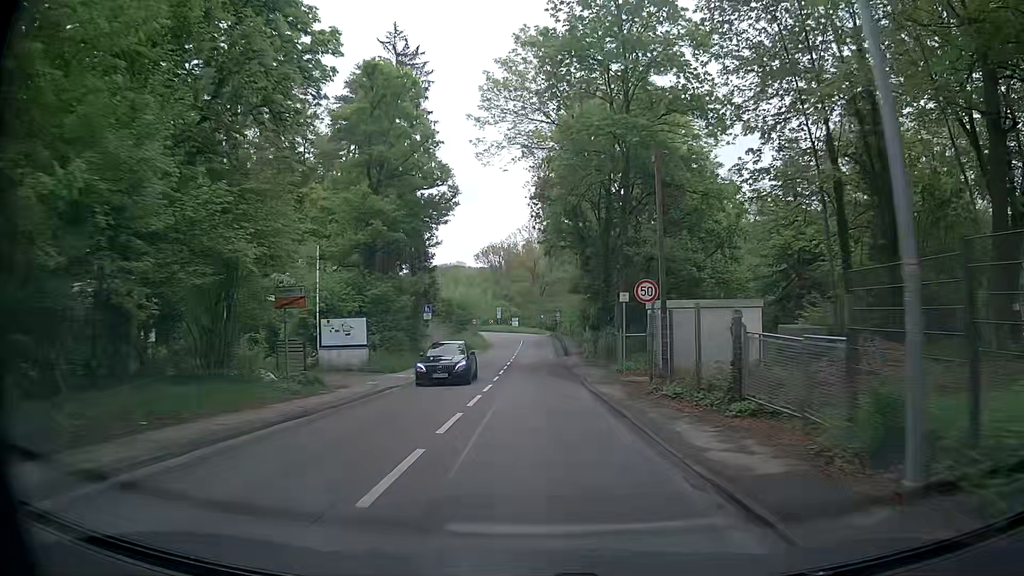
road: secondary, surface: asphalt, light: Day
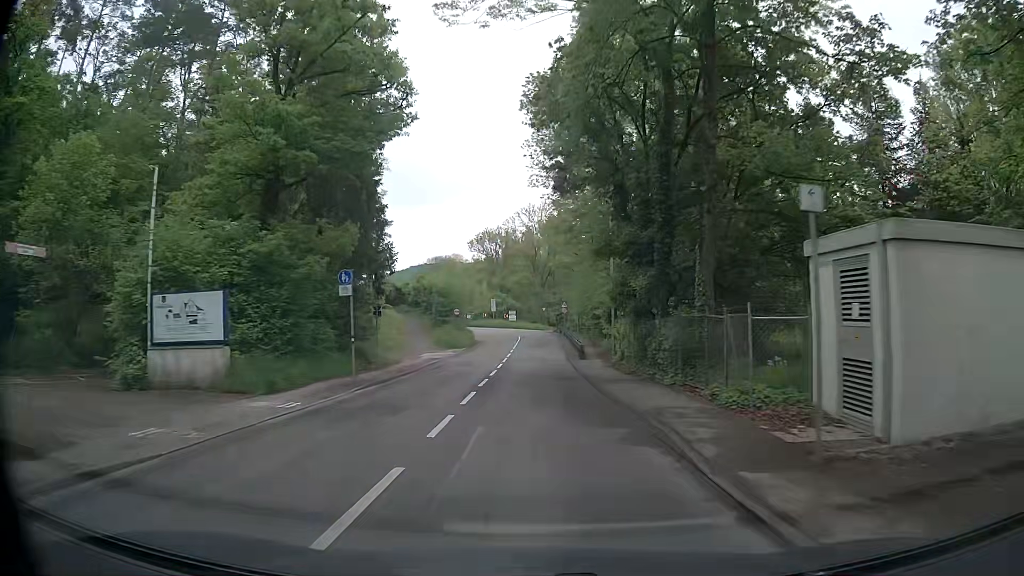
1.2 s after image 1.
(+0.3, +15.4) m; +1°
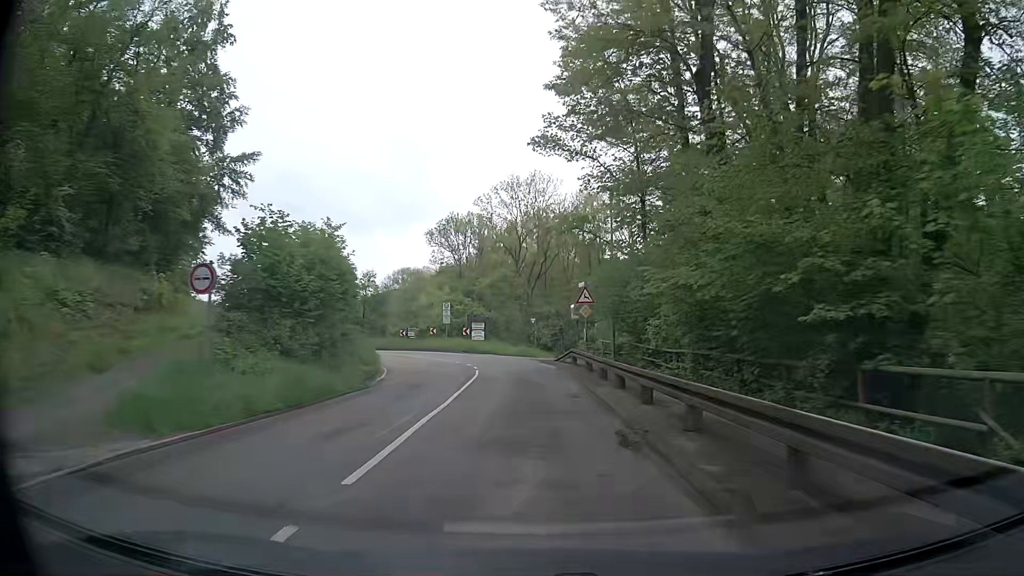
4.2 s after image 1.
(+0.1, +38.4) m; +1°
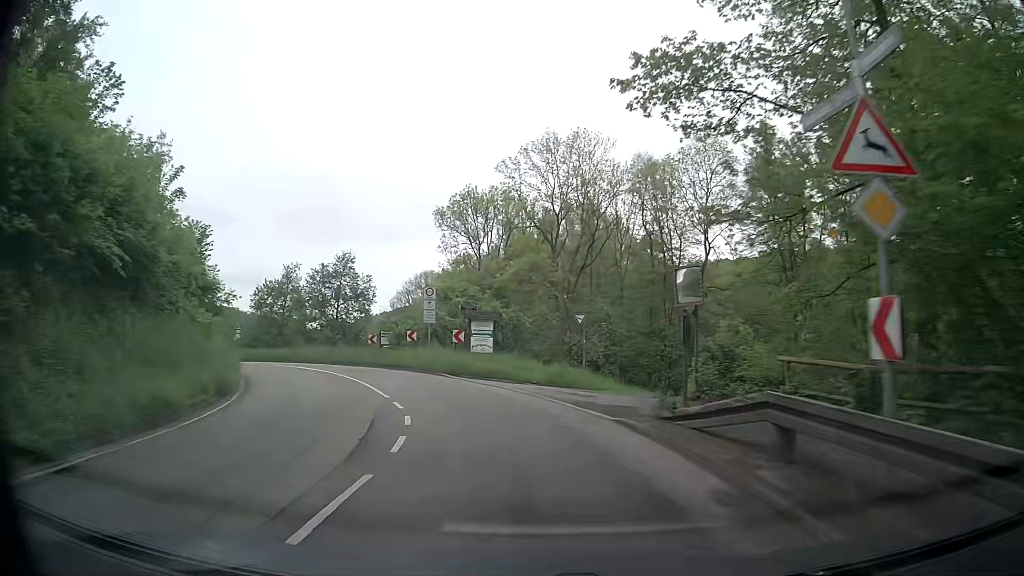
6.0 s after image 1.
(-0.1, +22.9) m; -3°
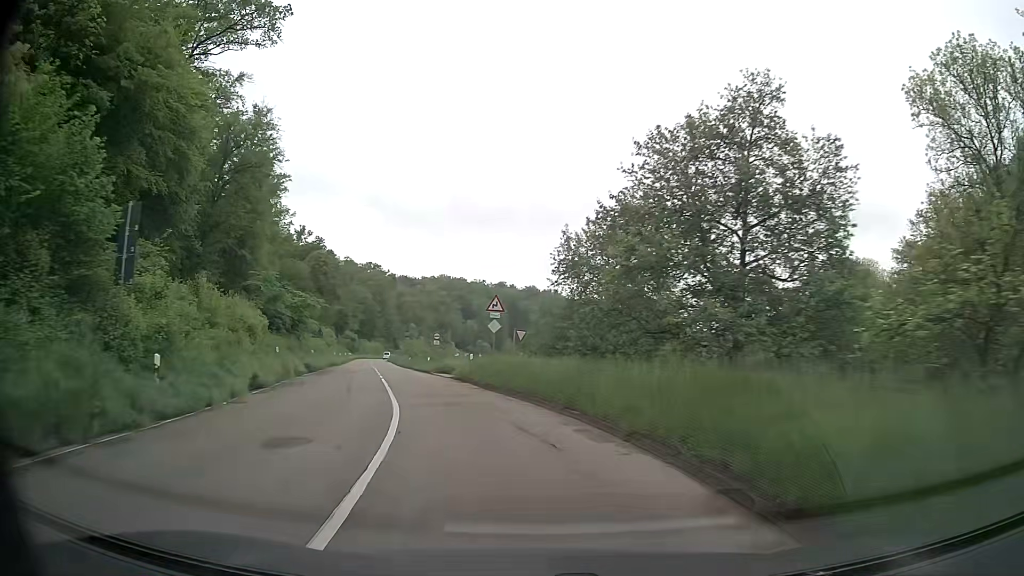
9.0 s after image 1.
(-10.1, +36.6) m; -32°
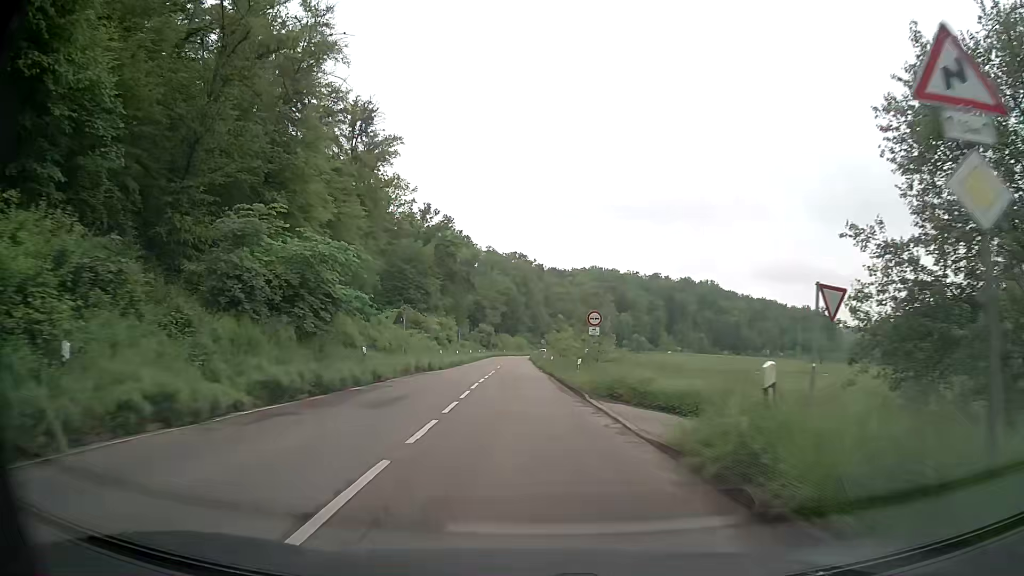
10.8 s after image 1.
(-3.5, +23.5) m; -13°
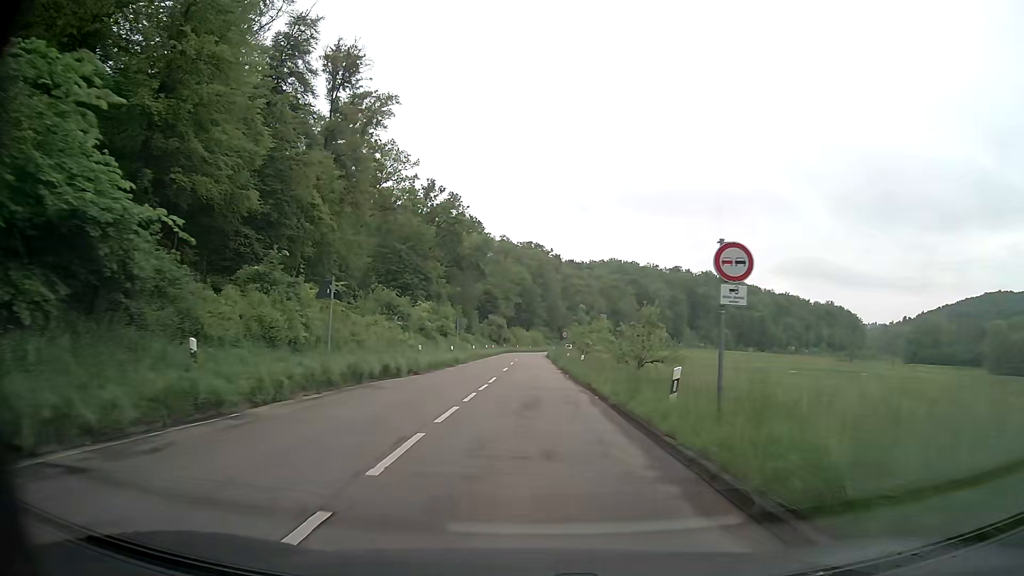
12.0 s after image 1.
(-0.4, +16.3) m; -1°
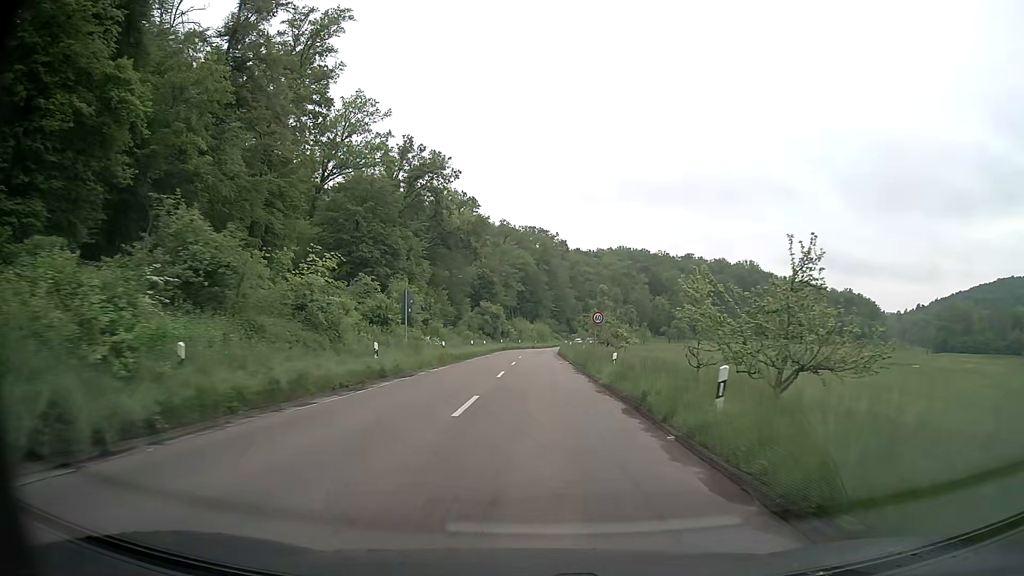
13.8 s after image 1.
(-0.4, +25.2) m; 0°
(0, +10) (0, +20) (0, +30) (0, +40) (0, +50) (0, +60) (0, +70) (+1, +80) (+2, +90) (+3, +100) m
